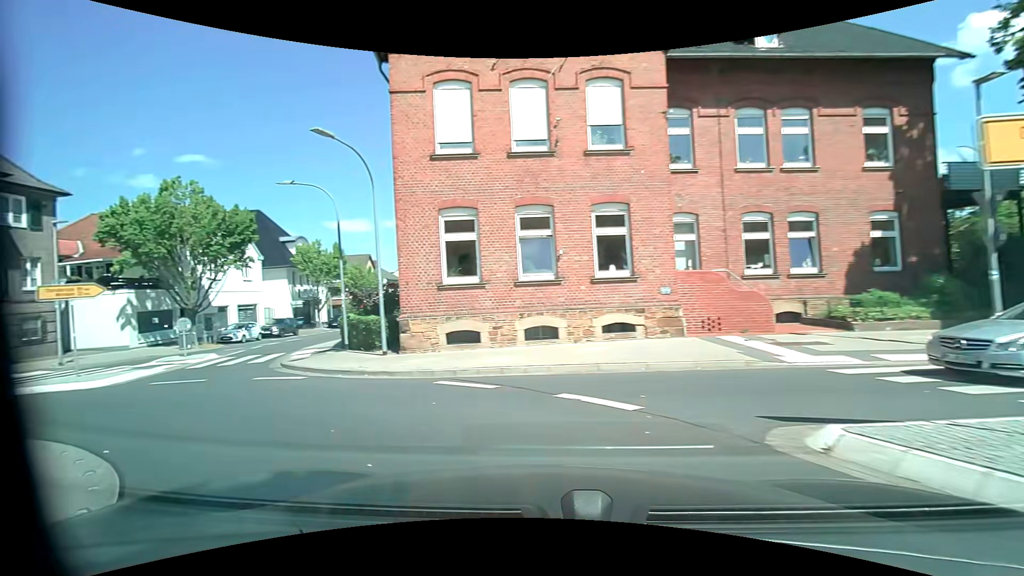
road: unclassified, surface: asphalt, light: Day
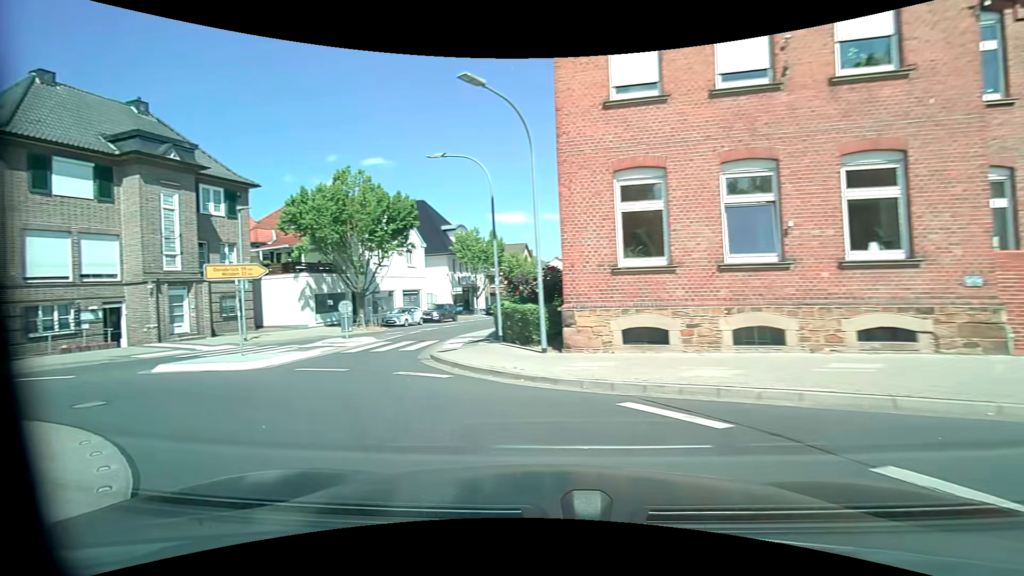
(-0.5, +3.1) m; -18°
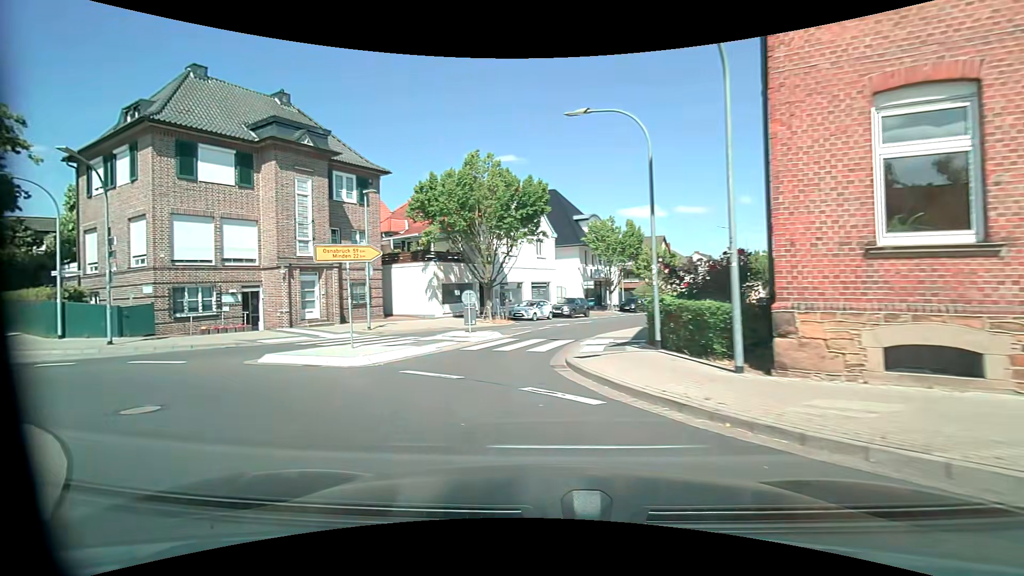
(-0.5, +3.2) m; -15°
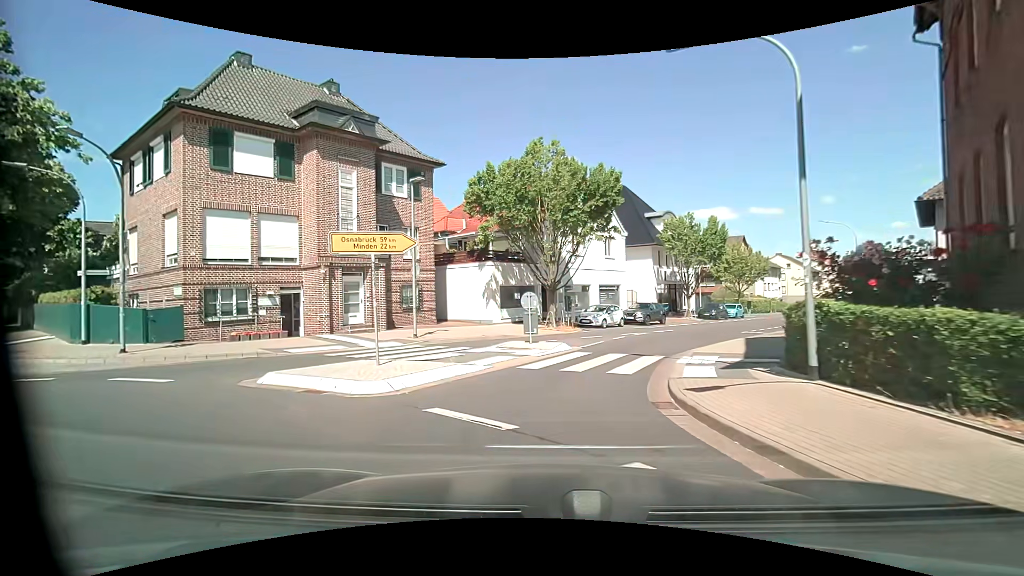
(-0.2, +3.4) m; -6°
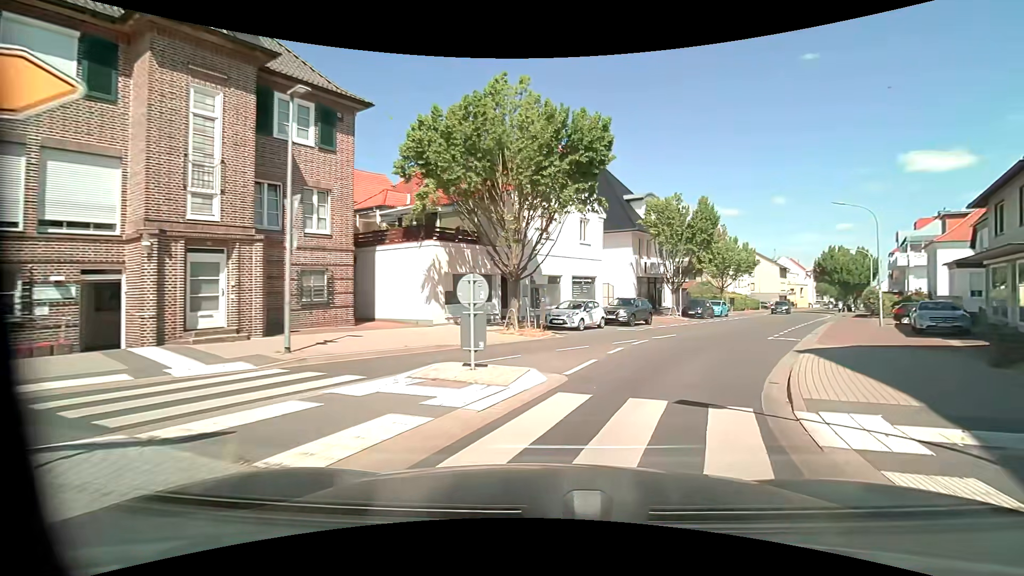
(-0.1, +7.5) m; +5°
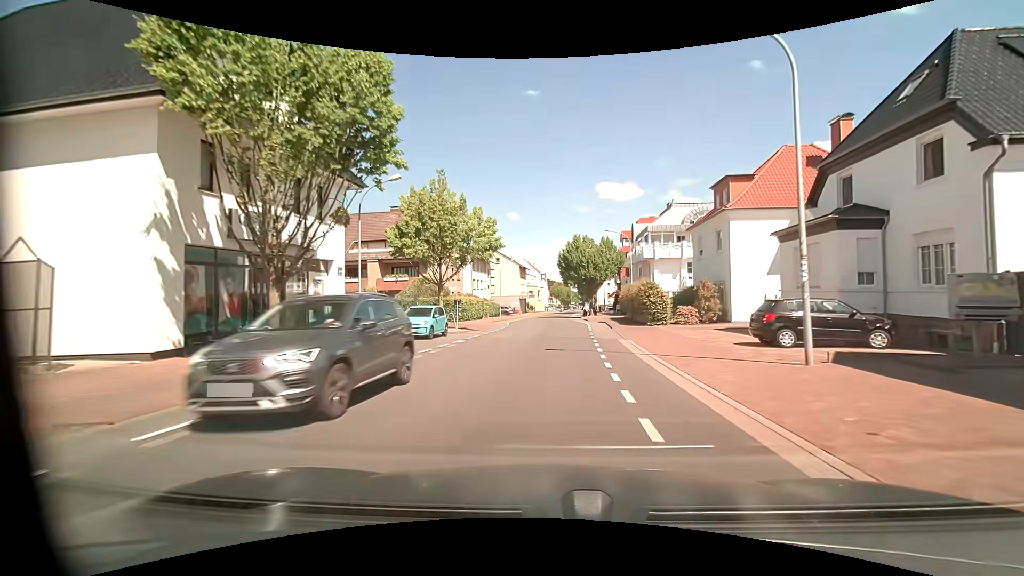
(+8.9, +25.2) m; +27°
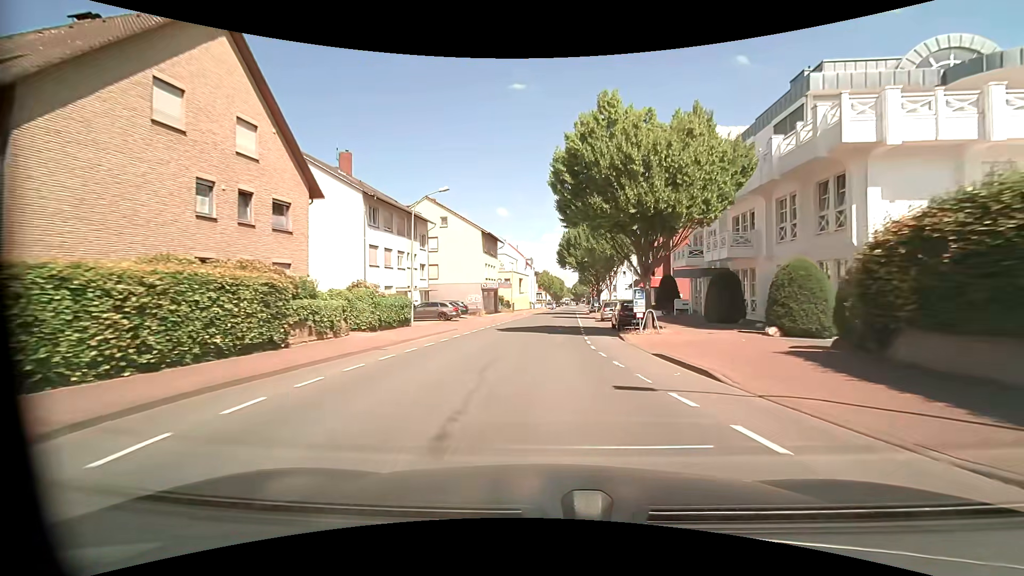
(+0.5, +39.5) m; +1°
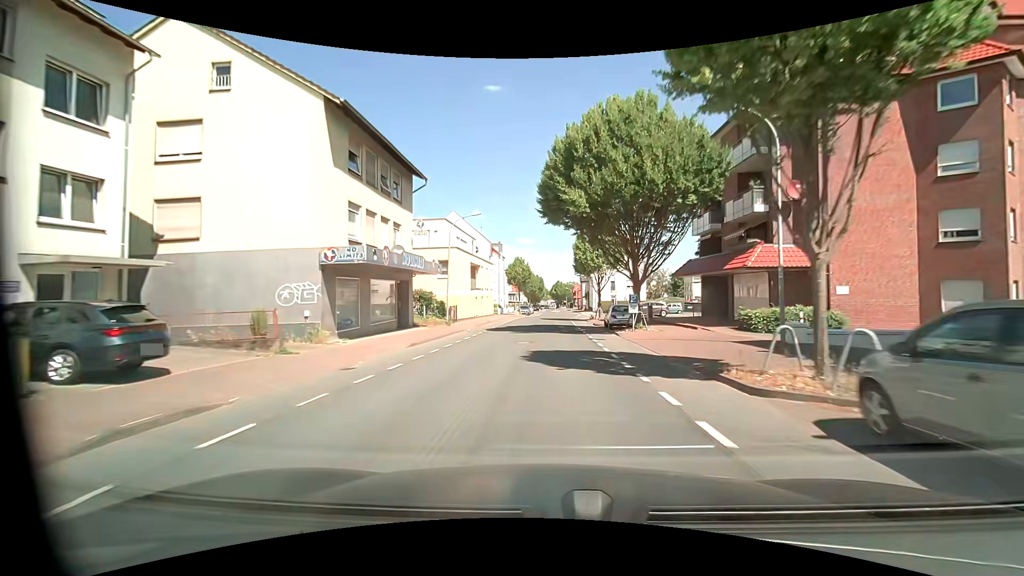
(+0.3, +33.9) m; +2°
(0, +10) (0, +20) (+1, +30) (+1, +40) (+2, +50) (+3, +60) (+3, +70) (+4, +80) (+4, +90) (+5, +100) m
